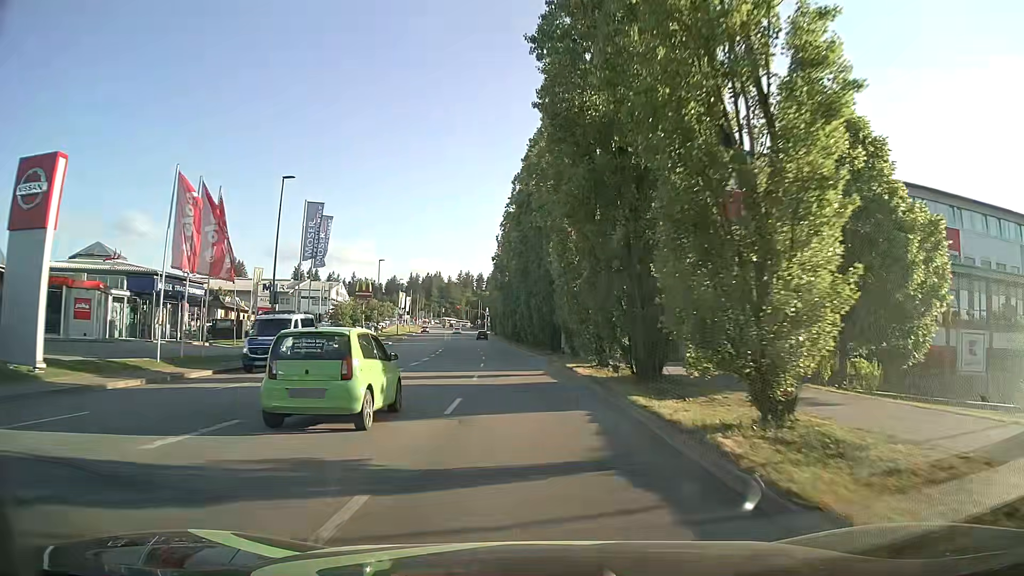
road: tertiary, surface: asphalt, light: Day
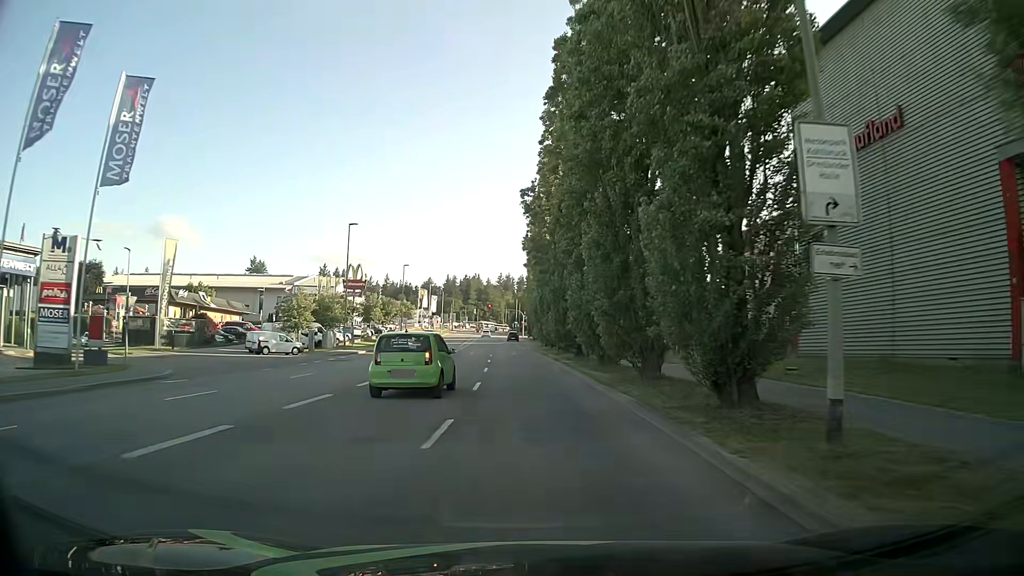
(-0.8, +31.0) m; -3°
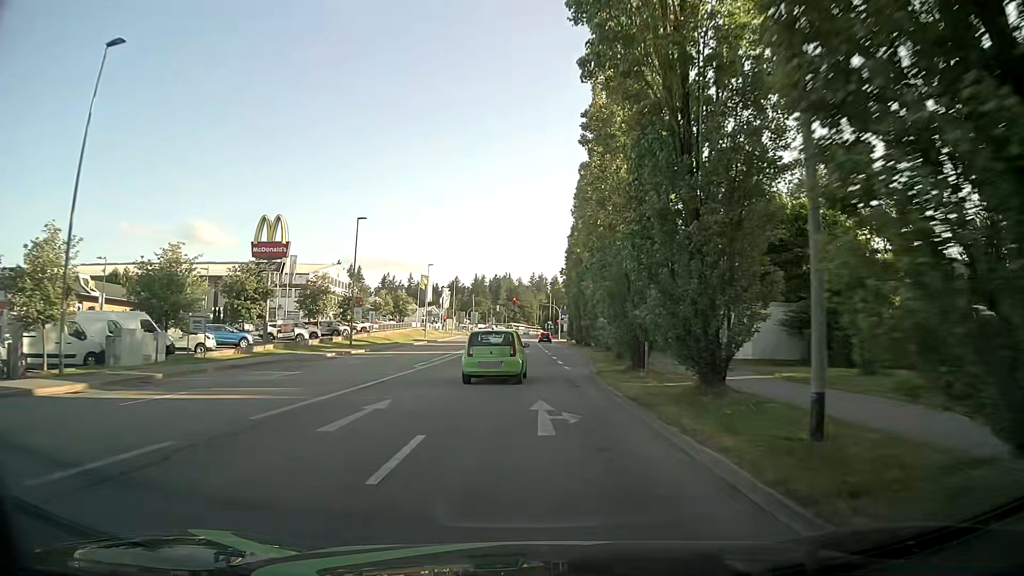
(-1.1, +38.3) m; -3°
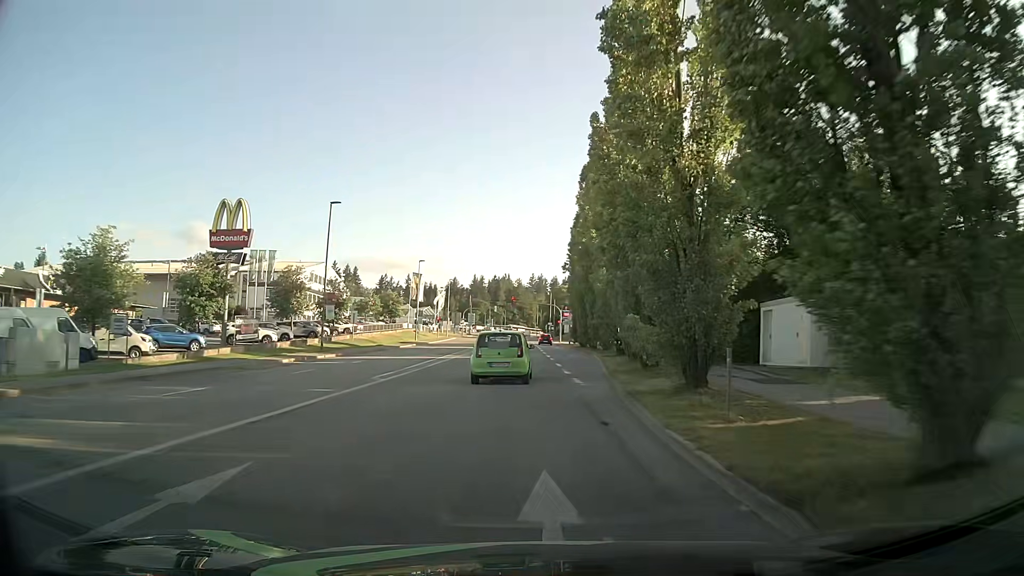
(0.0, +7.1) m; 0°
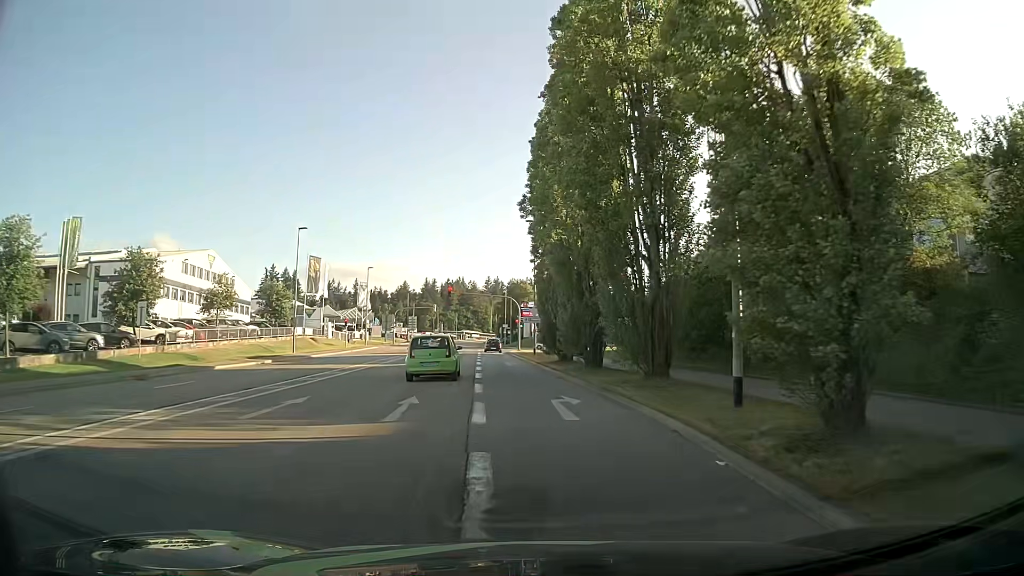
(+0.9, +31.4) m; +4°
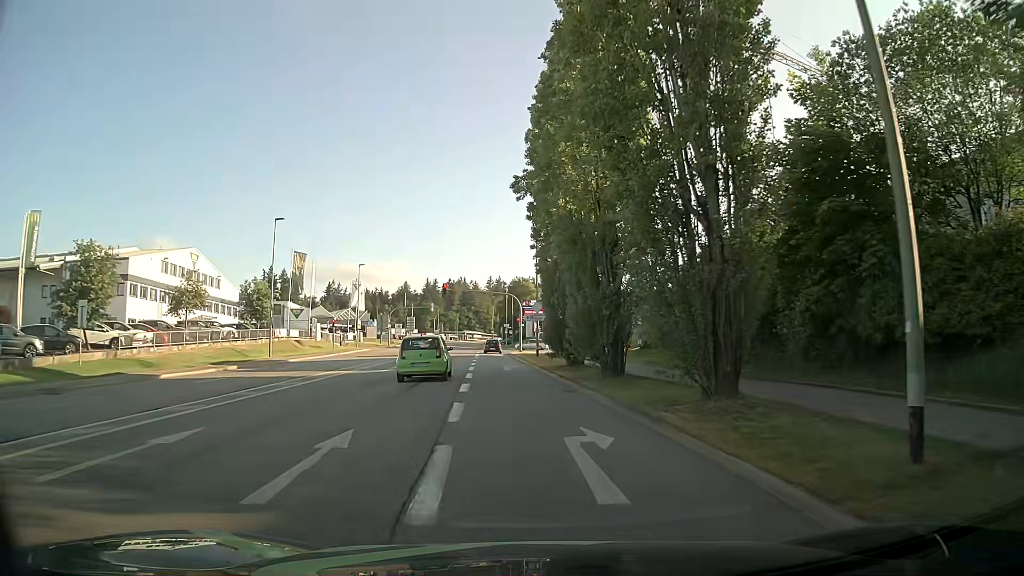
(0.0, +5.7) m; 0°
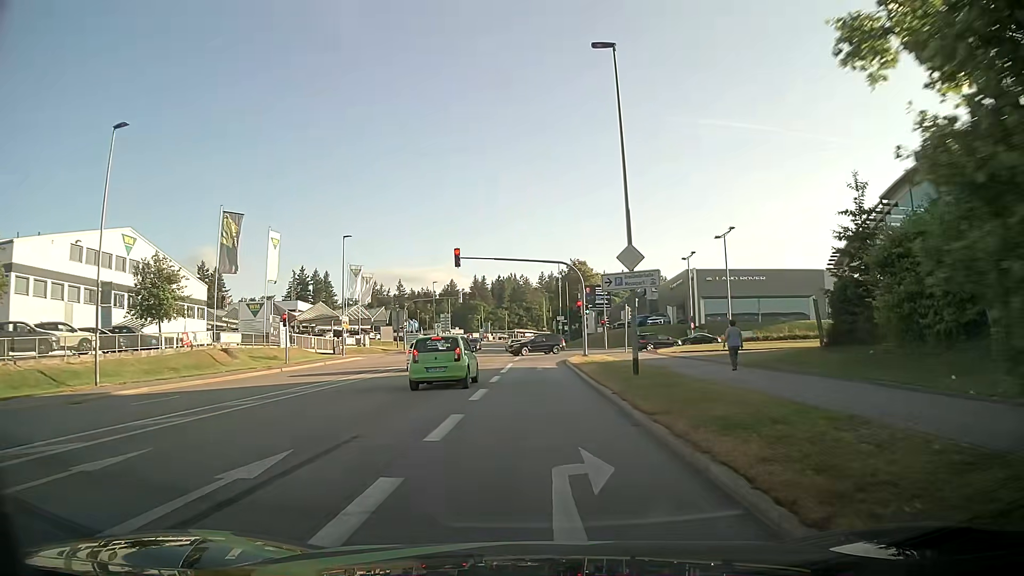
(-1.1, +26.4) m; -5°
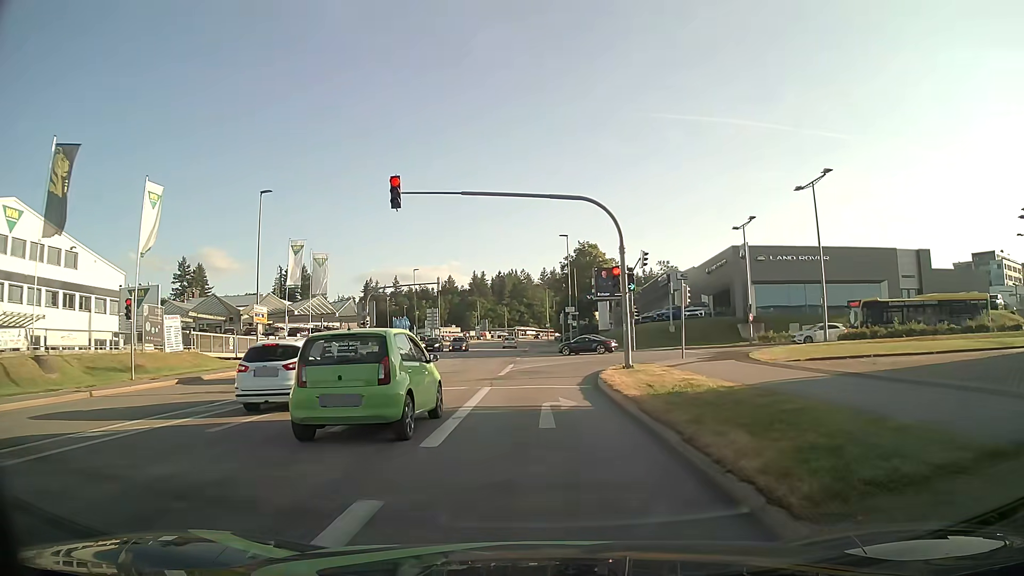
(0.0, +18.4) m; 0°
(0, +10) (0, +20) (+2, +30) (+8, +37) (+18, +40) (+28, +39) (+38, +38) (+48, +37) (+57, +35) (+67, +33) m
